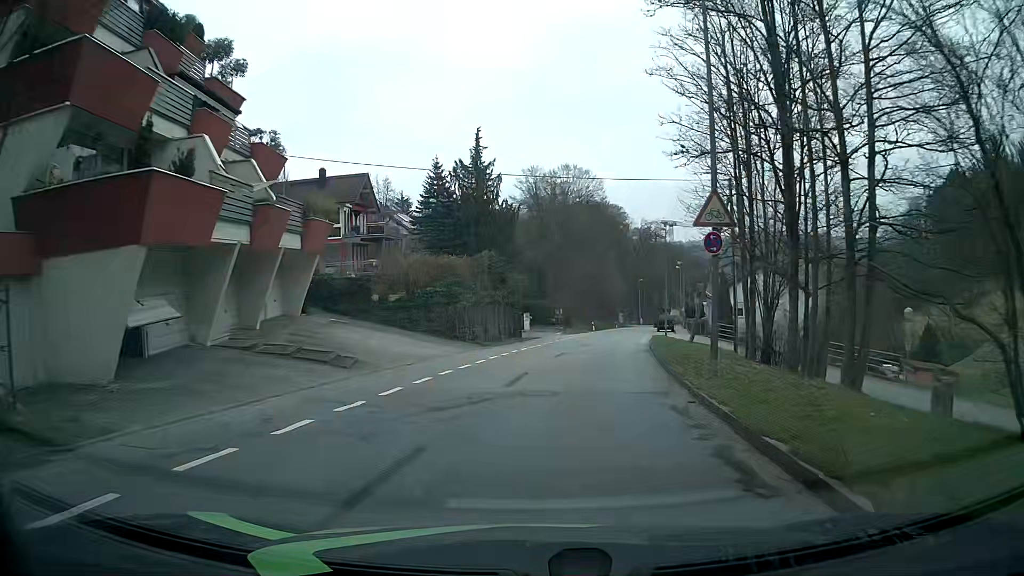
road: tertiary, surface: asphalt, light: Day
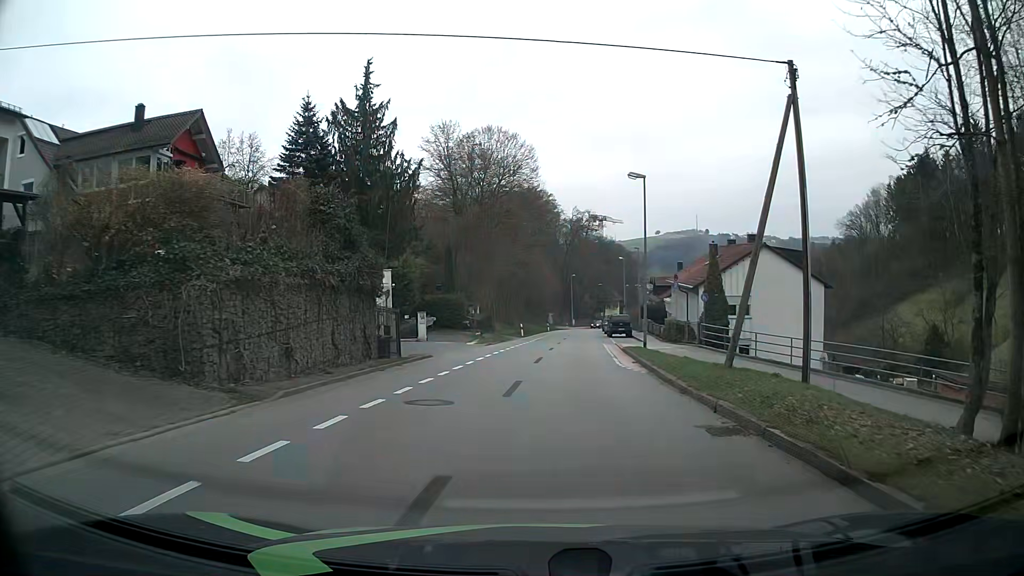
(+1.2, +19.0) m; +8°
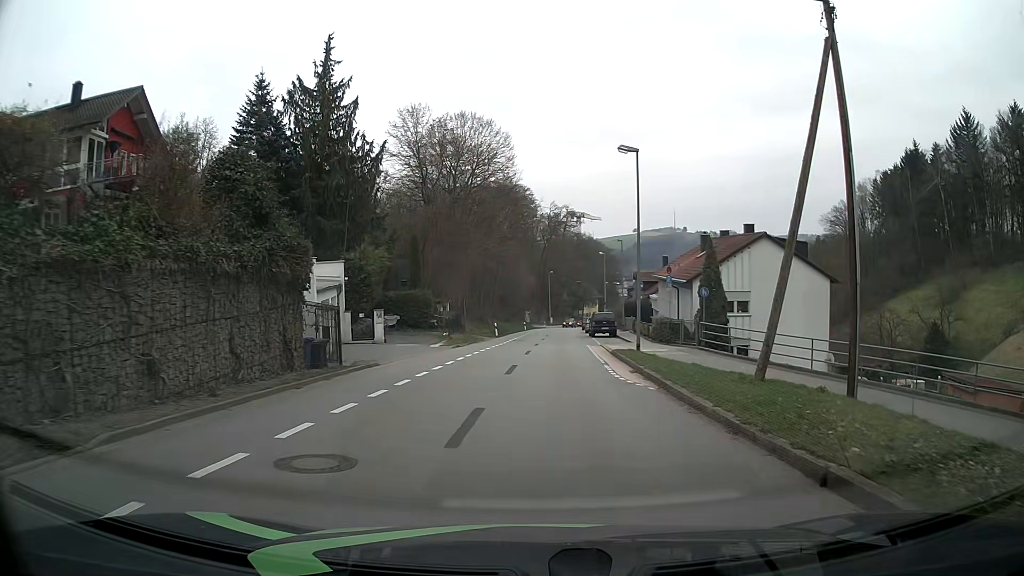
(0.0, +4.6) m; 0°
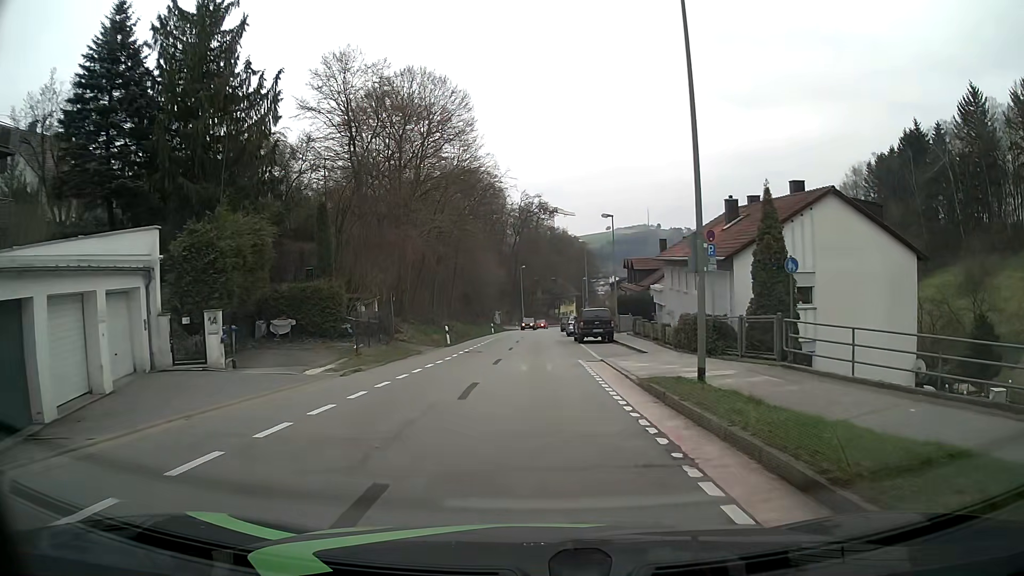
(+0.6, +13.8) m; +3°
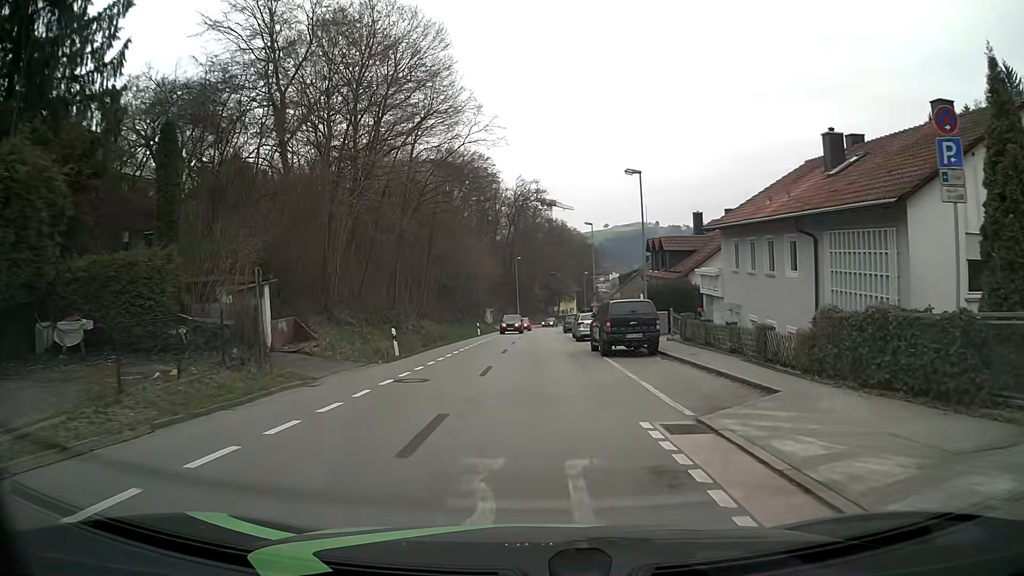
(+0.1, +13.6) m; +1°
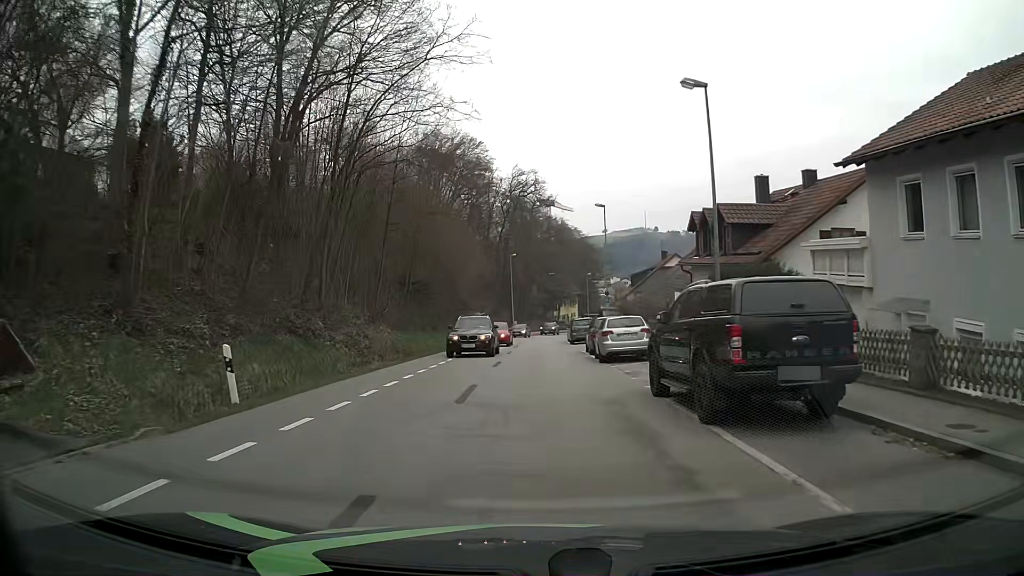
(0.0, +13.5) m; 0°
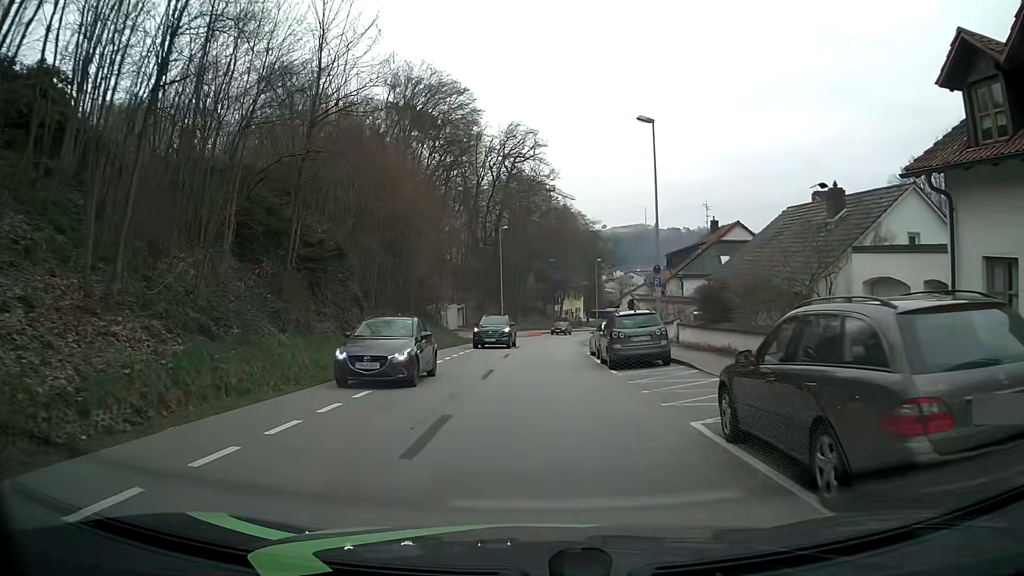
(-0.1, +22.4) m; 0°
(0, +10) (0, +20) (0, +30) (+1, +40) (+2, +50) (+4, +60) (+6, +70) (+9, +79) (+12, +89) (+16, +98) m
